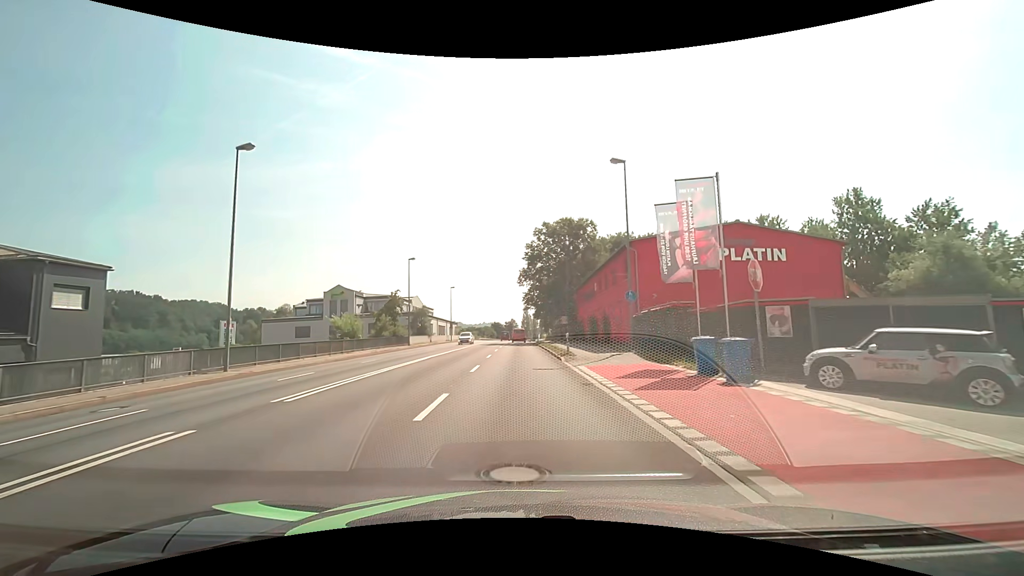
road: primary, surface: asphalt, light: Day
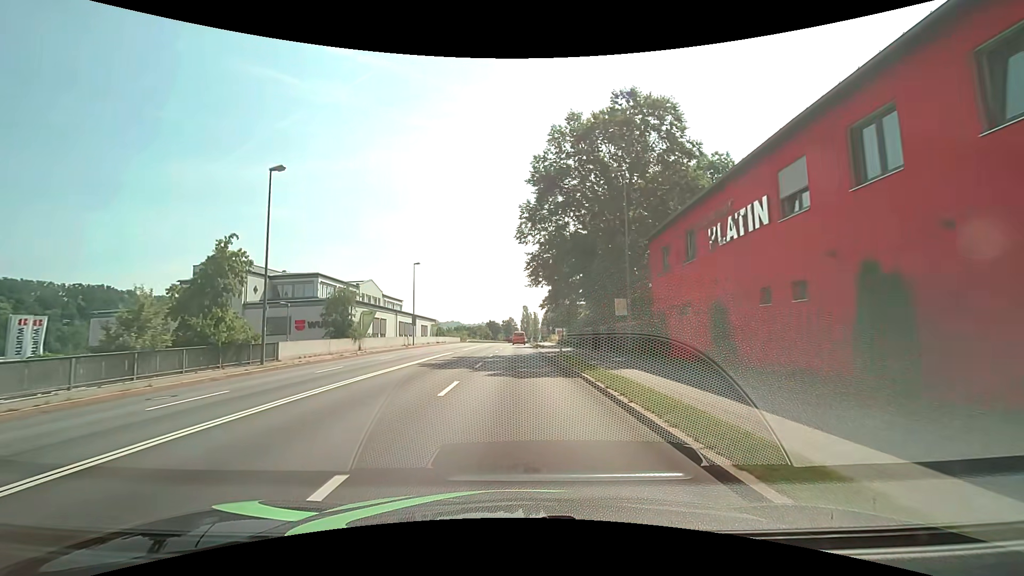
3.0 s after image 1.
(+0.1, +33.1) m; 0°
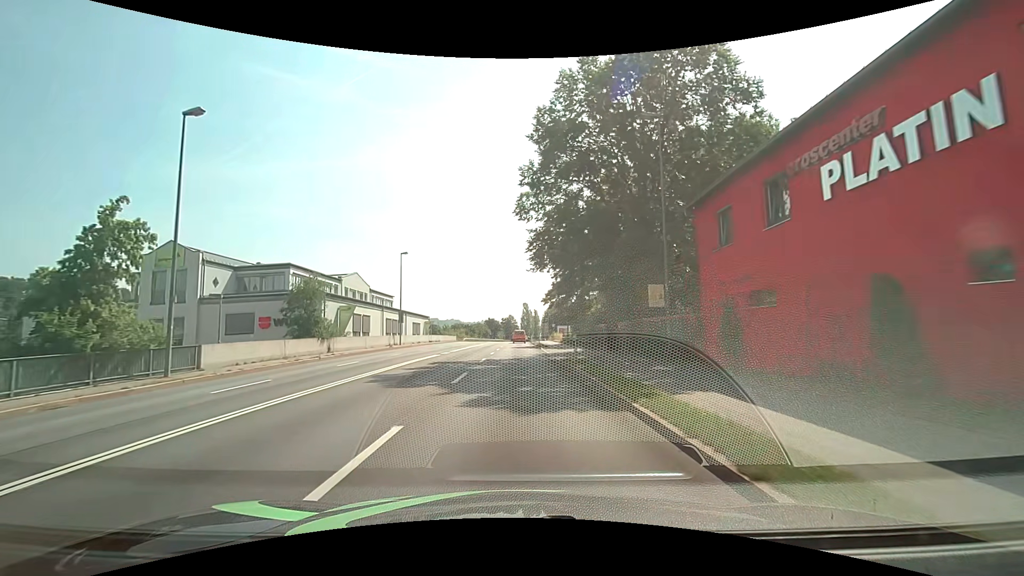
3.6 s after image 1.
(0.0, +6.8) m; 0°
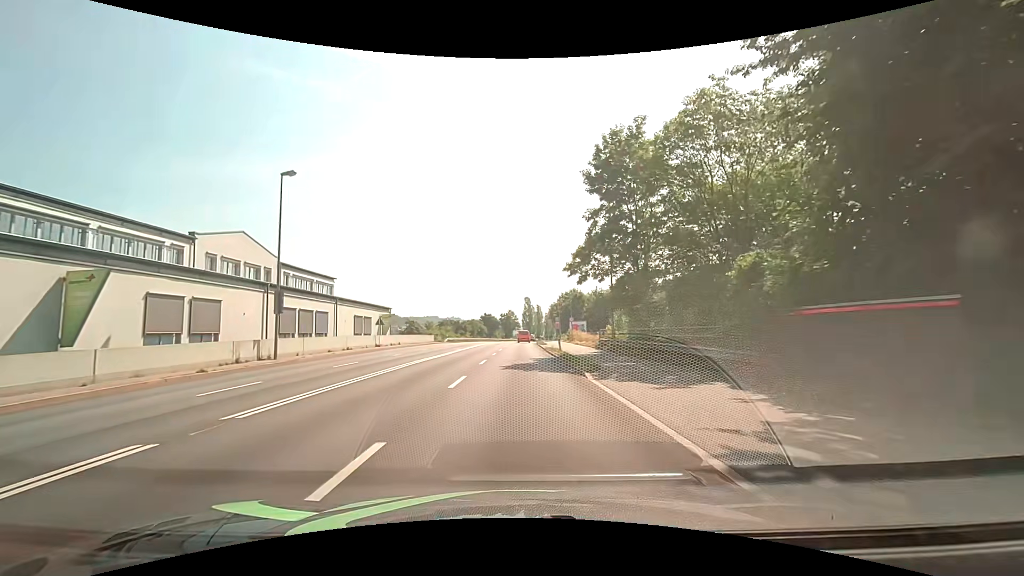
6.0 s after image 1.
(-0.2, +28.1) m; -1°
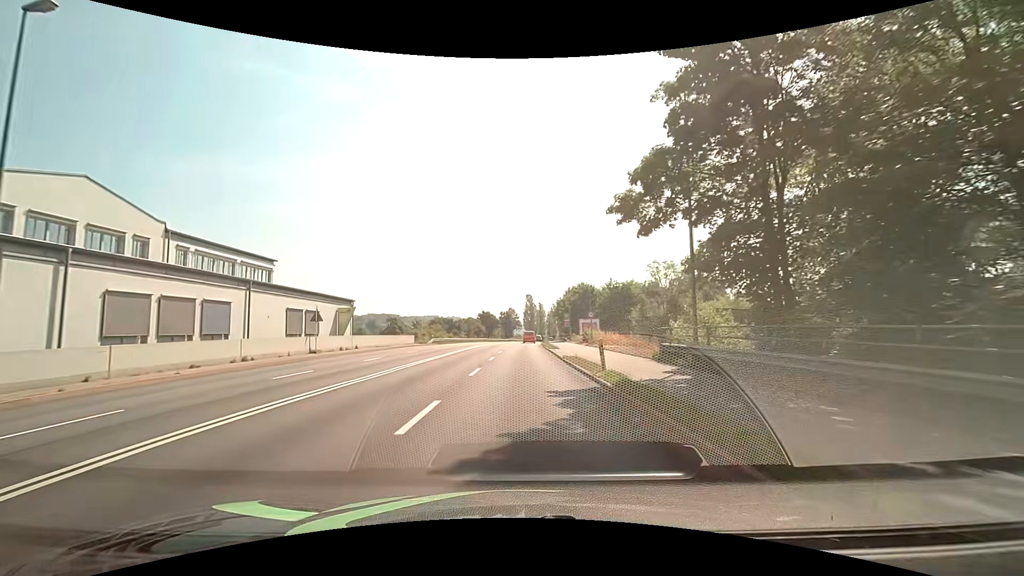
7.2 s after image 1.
(0.0, +14.7) m; 0°
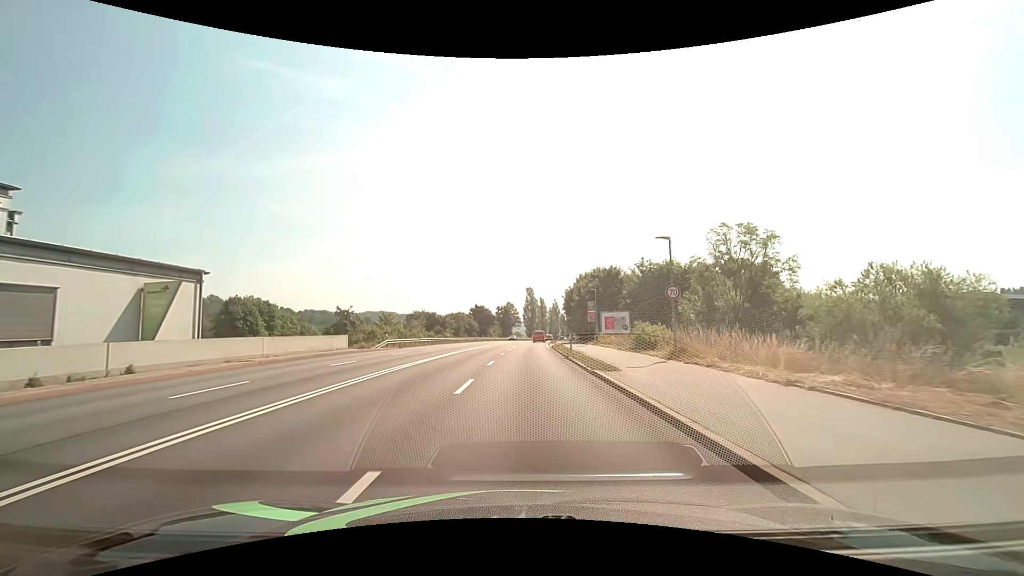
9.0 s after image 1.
(0.0, +23.1) m; 0°
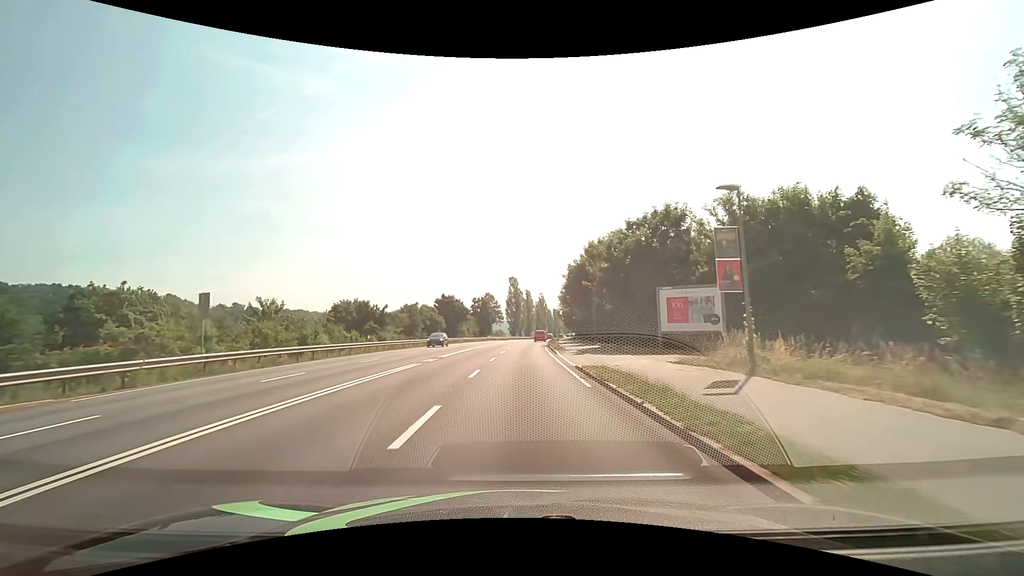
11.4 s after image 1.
(+0.4, +31.7) m; +2°
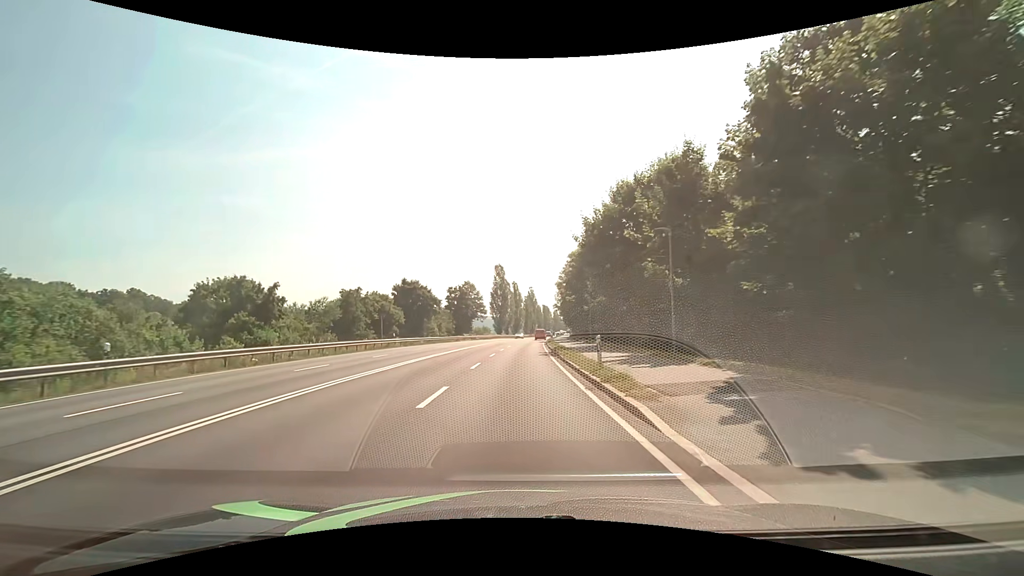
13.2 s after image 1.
(+0.3, +24.2) m; +1°
(0, +10) (0, +20) (0, +30) (+1, +40) (+1, +50) (+2, +60) (+2, +70) (+3, +80) (+3, +90) (+4, +100) m
